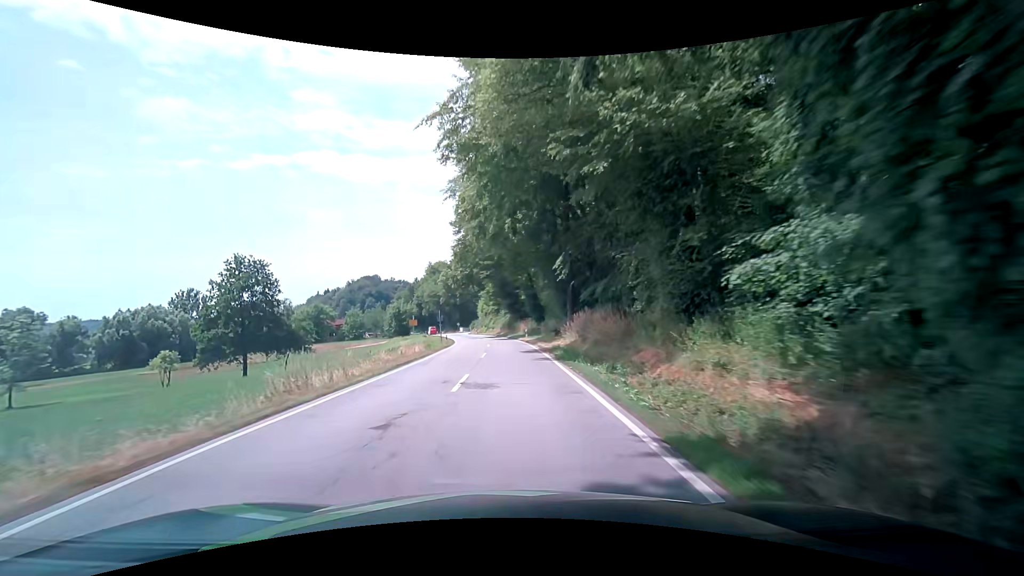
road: secondary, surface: asphalt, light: Day
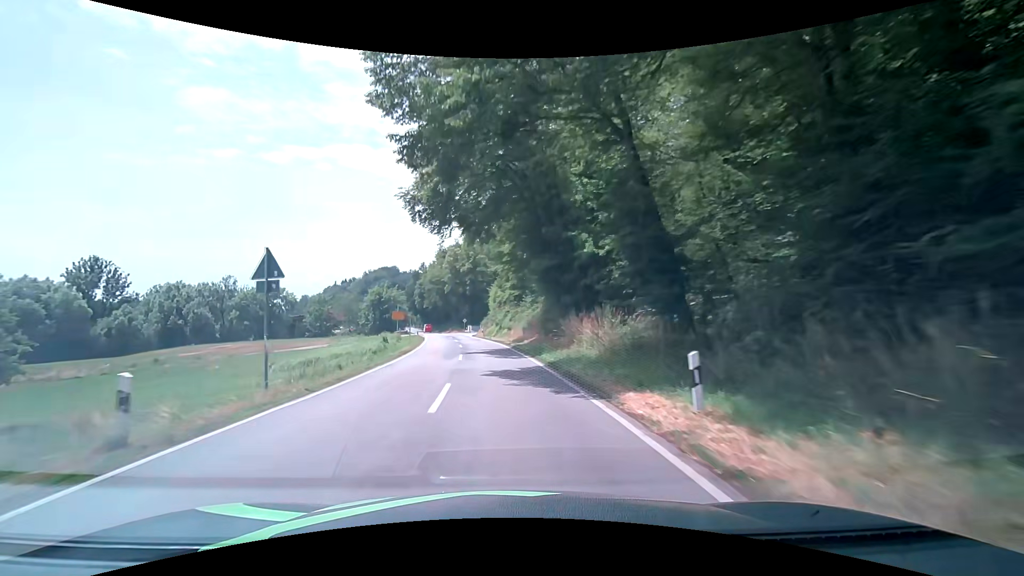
(-0.8, +39.6) m; -3°
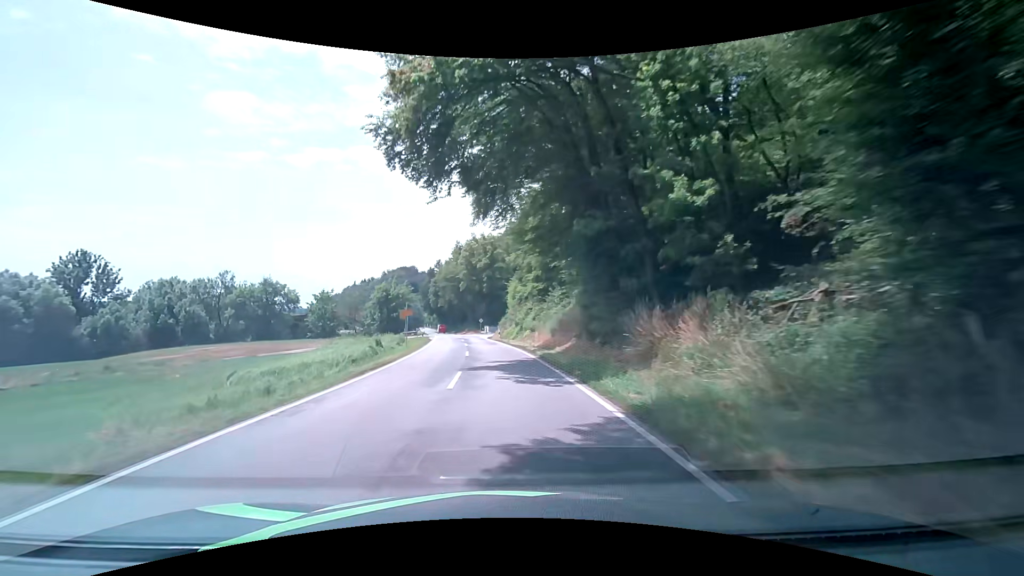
(-0.2, +9.6) m; -2°
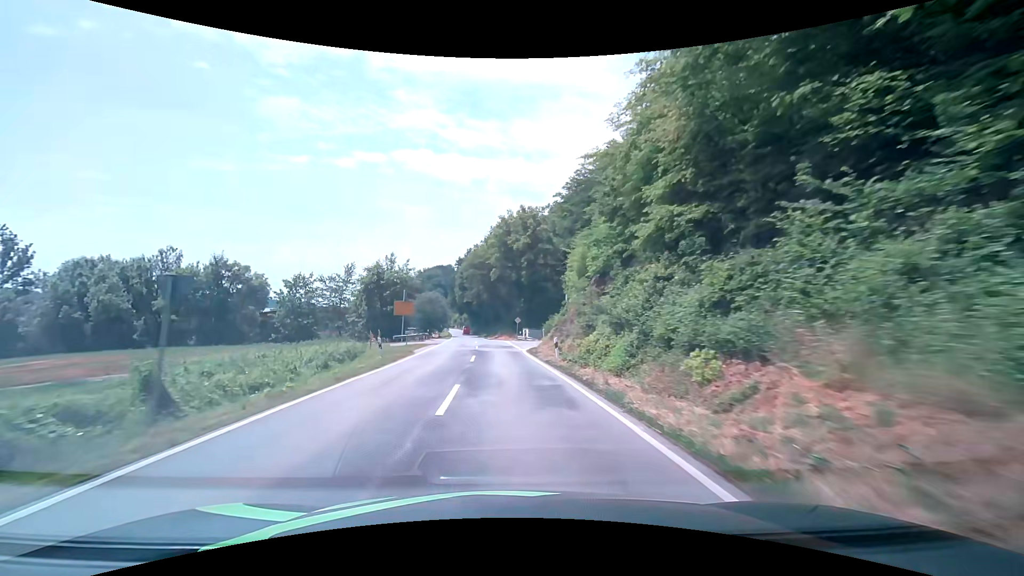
(-0.9, +28.0) m; -4°
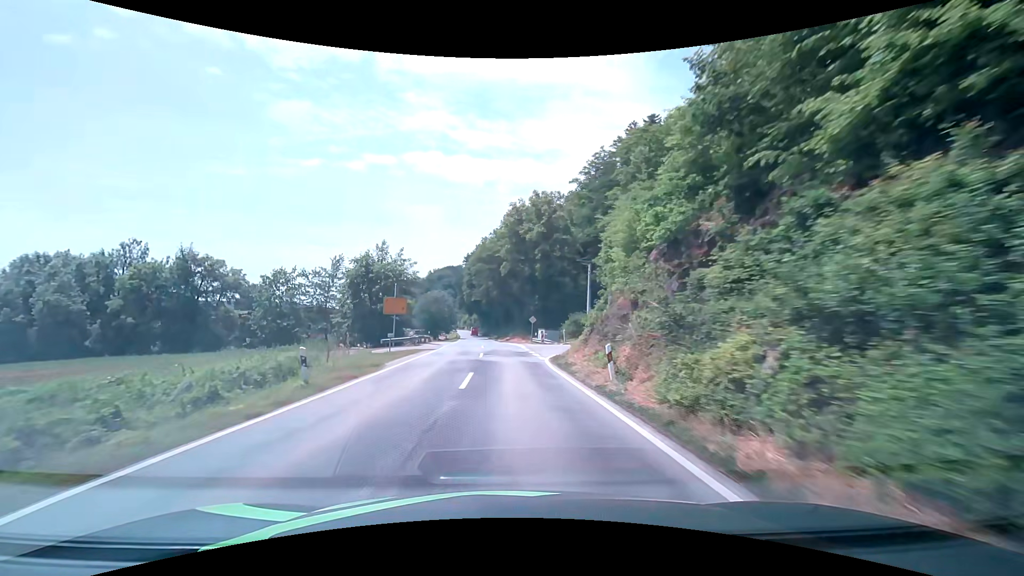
(-0.1, +9.1) m; -1°
(0, +10) (0, +20) (0, +30) (-1, +40) (-2, +50) (-2, +60) (-3, +70) (-4, +80) (-4, +90) (-5, +100) m
